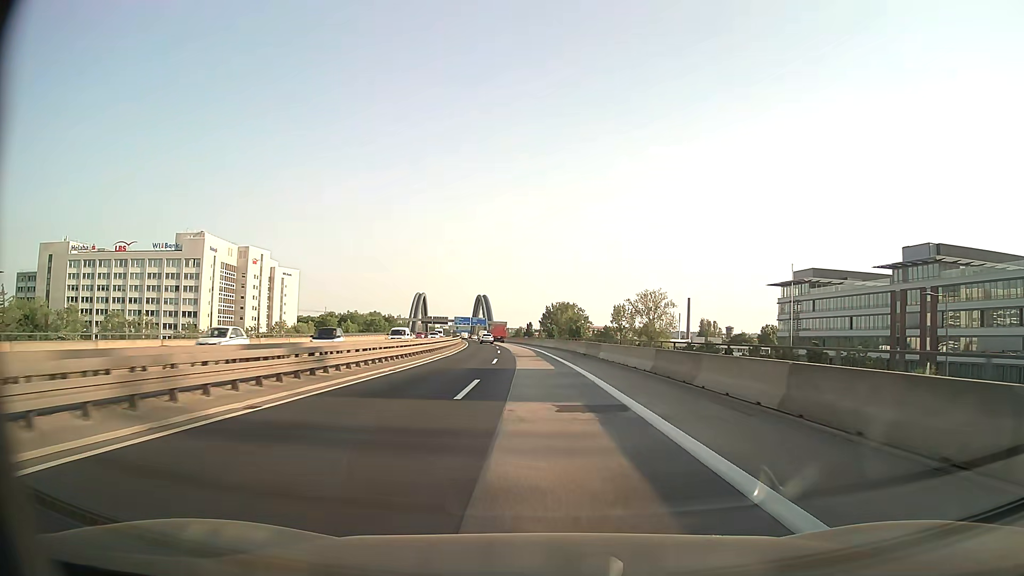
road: motorway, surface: asphalt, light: Day
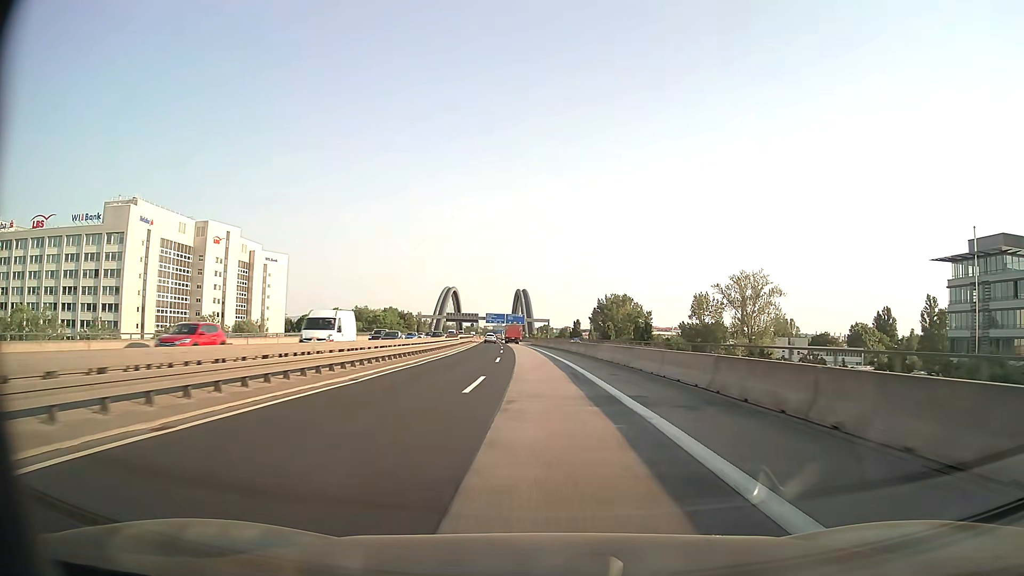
(-1.7, +52.8) m; -4°
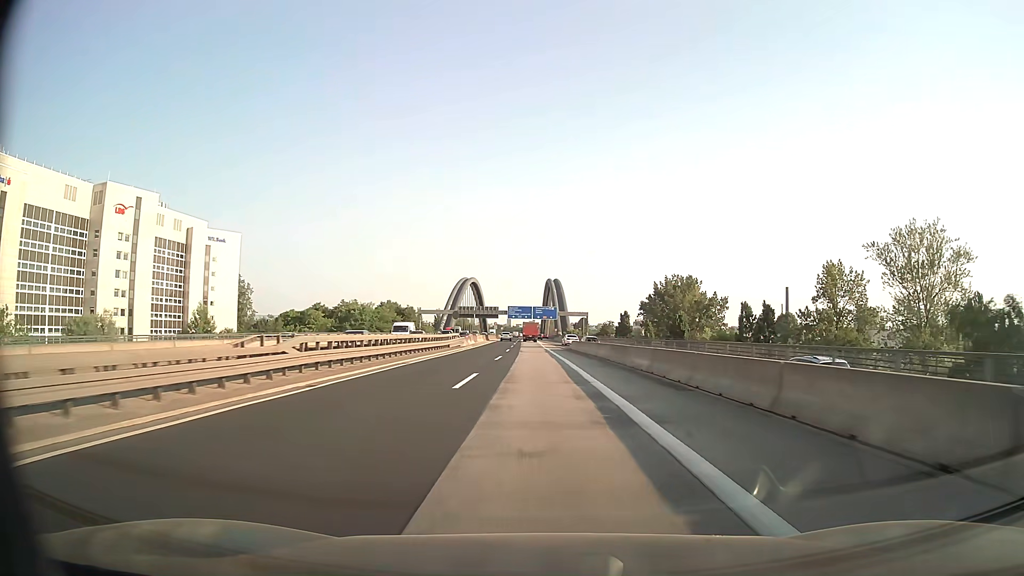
(-1.3, +53.2) m; -3°
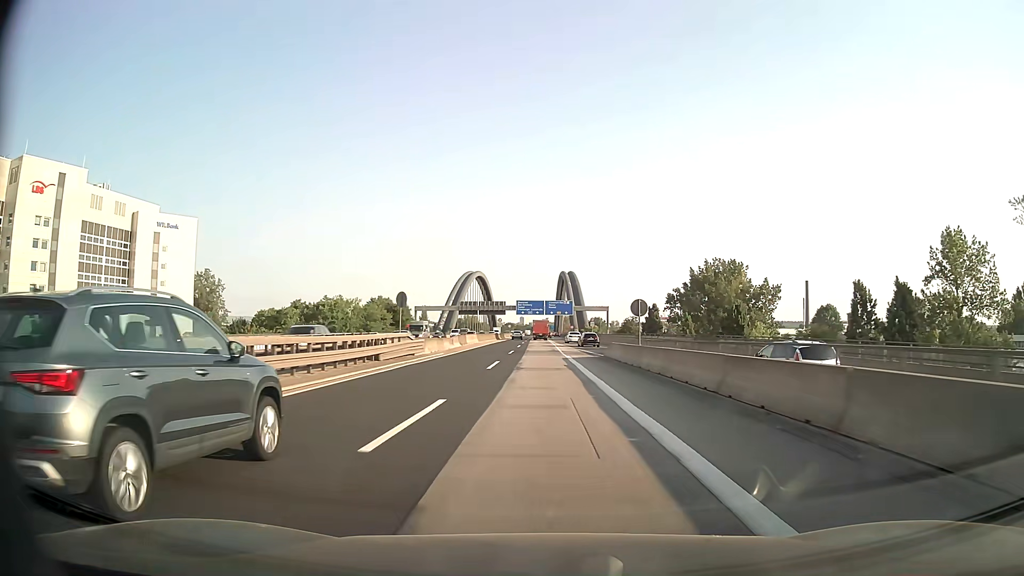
(-0.3, +26.7) m; -1°
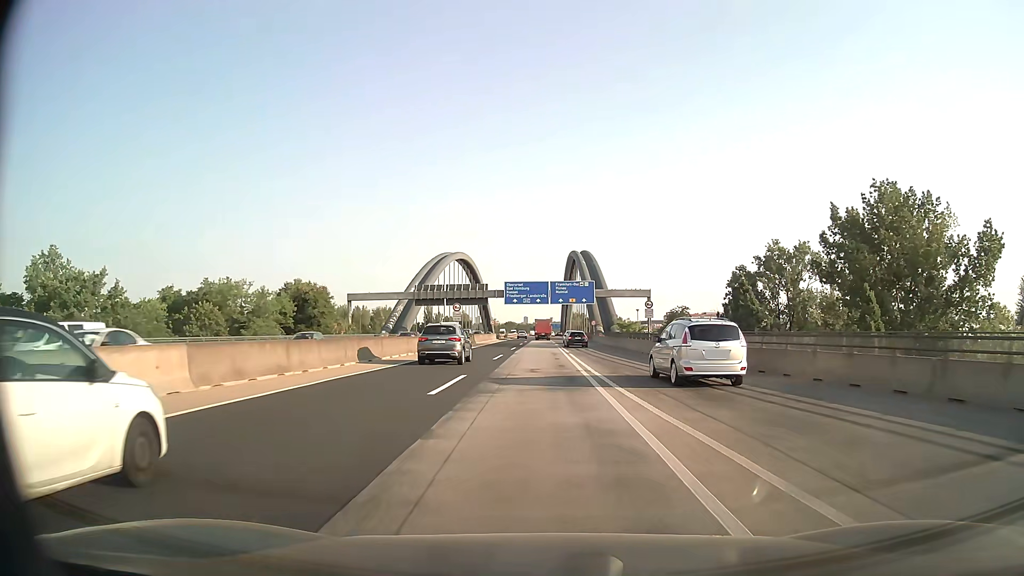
(-0.2, +65.3) m; 0°
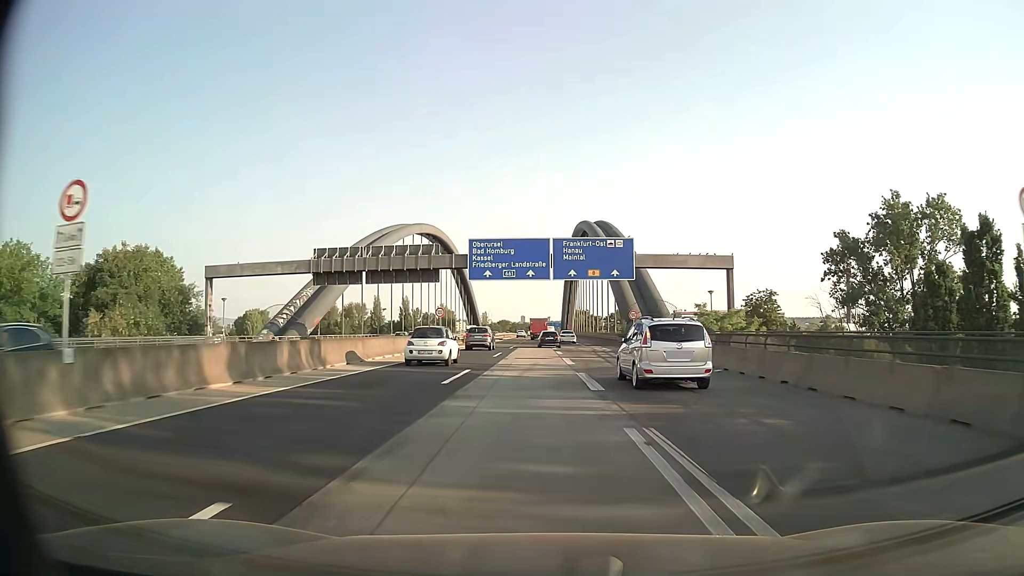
(0.0, +51.0) m; 0°
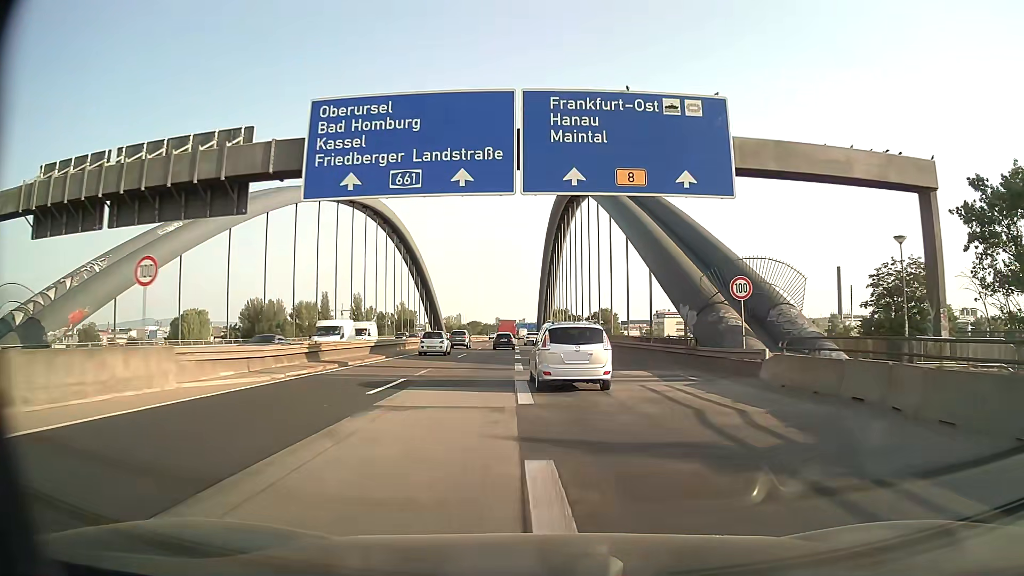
(+0.7, +38.0) m; +2°
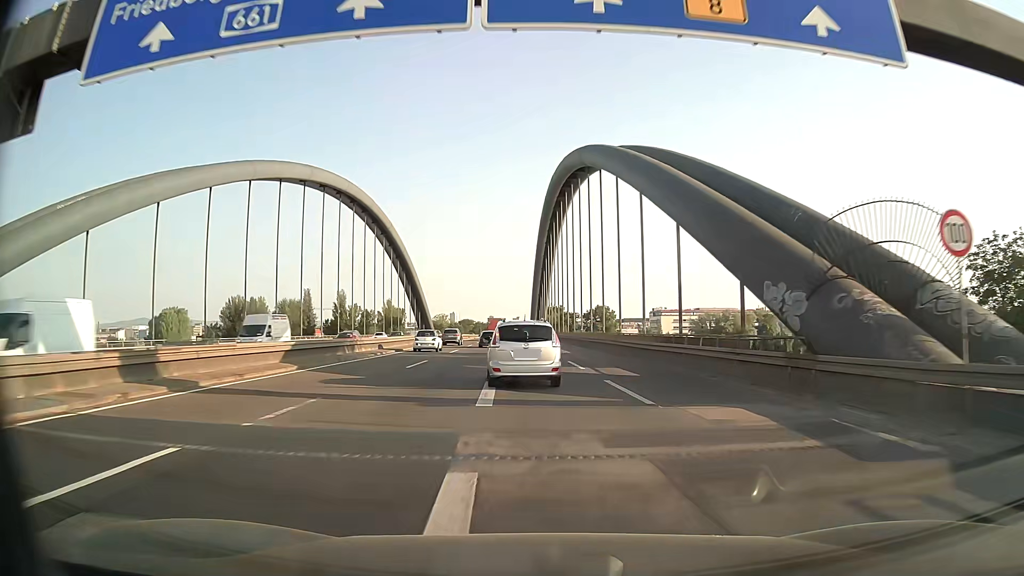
(+0.1, +12.7) m; 0°
(0, +10) (0, +20) (0, +30) (0, +40) (0, +50) (0, +60) (0, +70) (0, +80) (0, +90) (-1, +100) m
